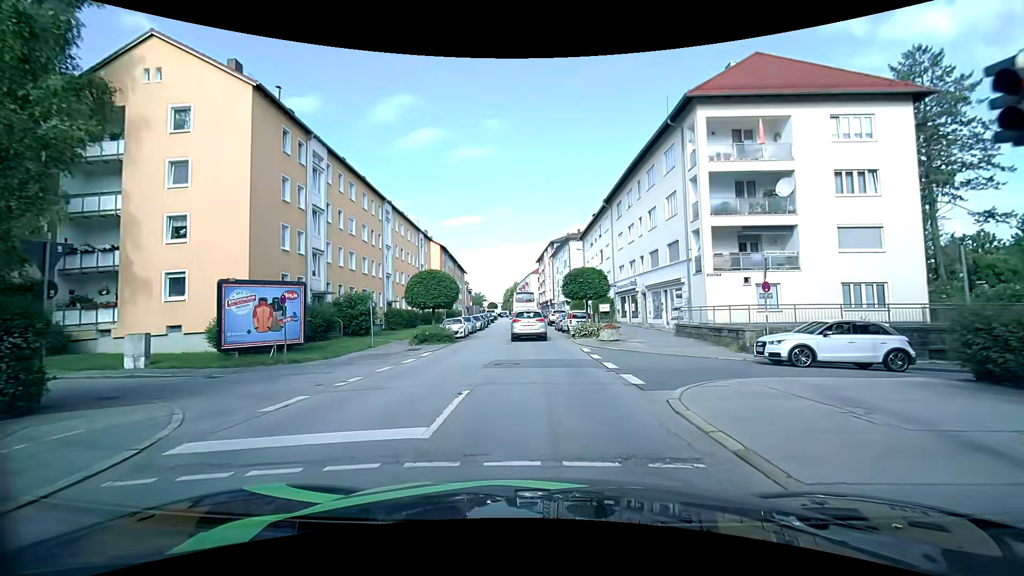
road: tertiary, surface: asphalt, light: Day
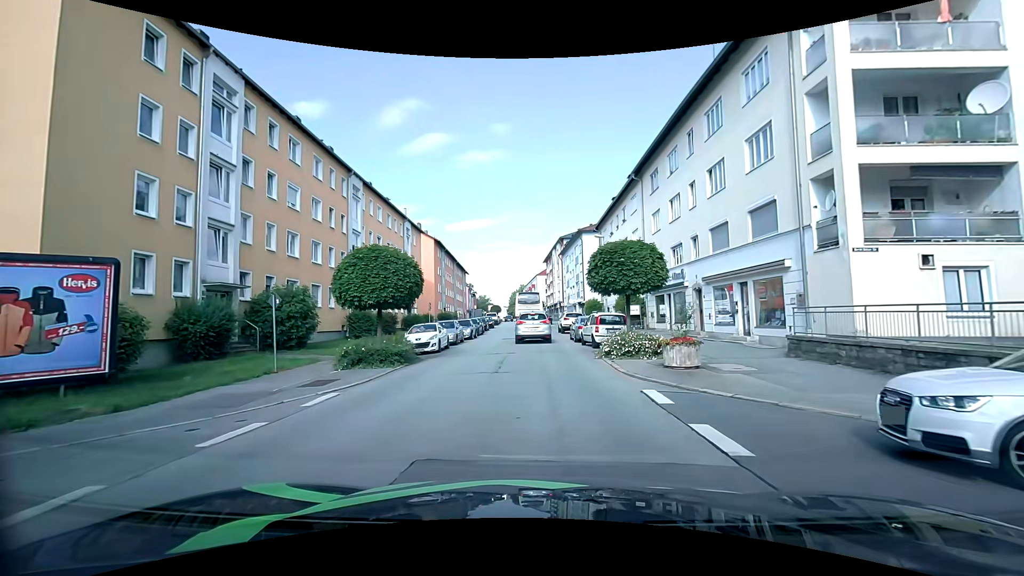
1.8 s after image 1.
(+0.2, +10.8) m; +1°
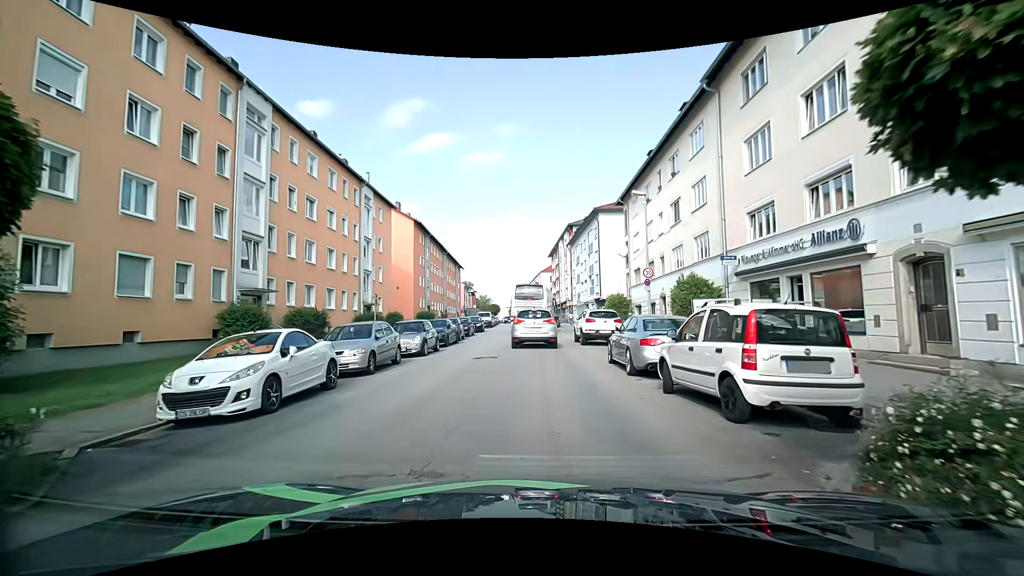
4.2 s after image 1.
(-0.1, +14.7) m; -1°
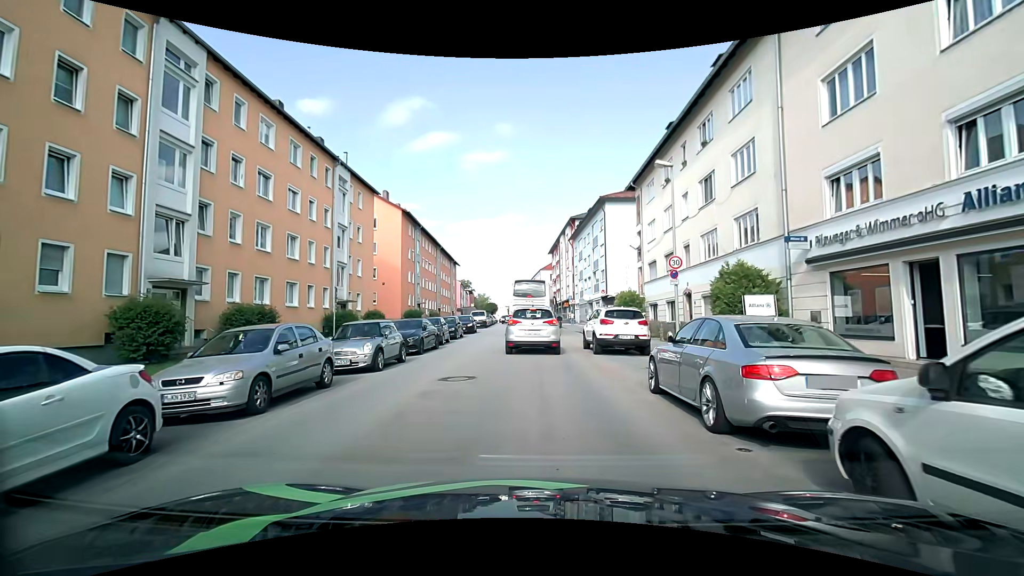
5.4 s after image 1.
(0.0, +5.3) m; -1°
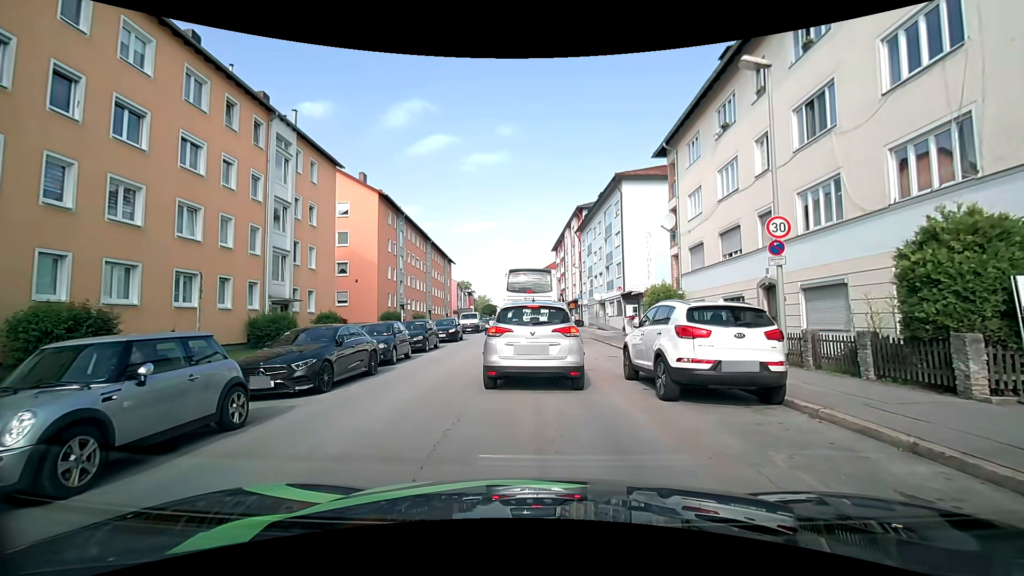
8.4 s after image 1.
(+0.1, +8.8) m; -1°
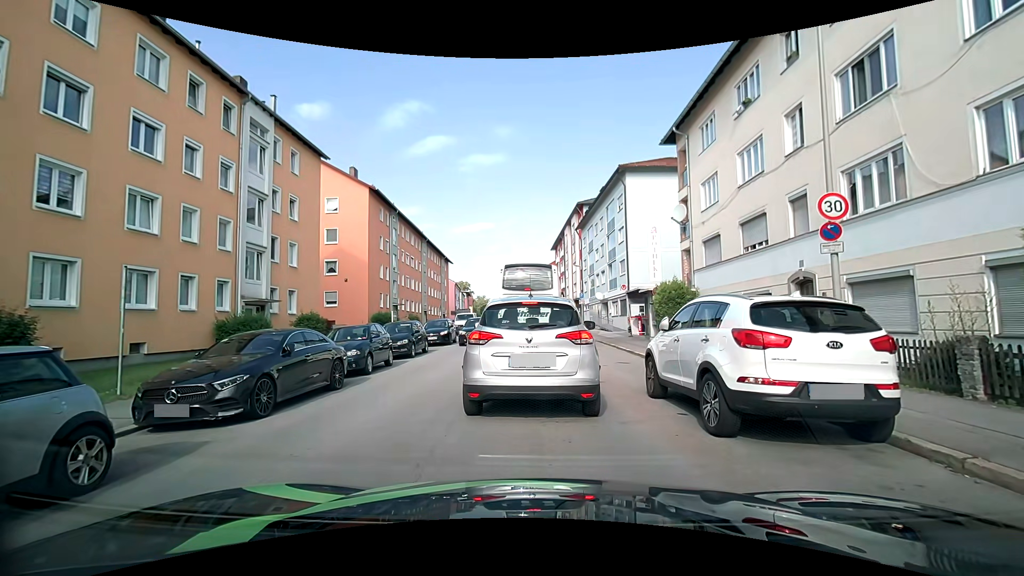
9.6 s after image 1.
(+0.1, +2.3) m; +2°
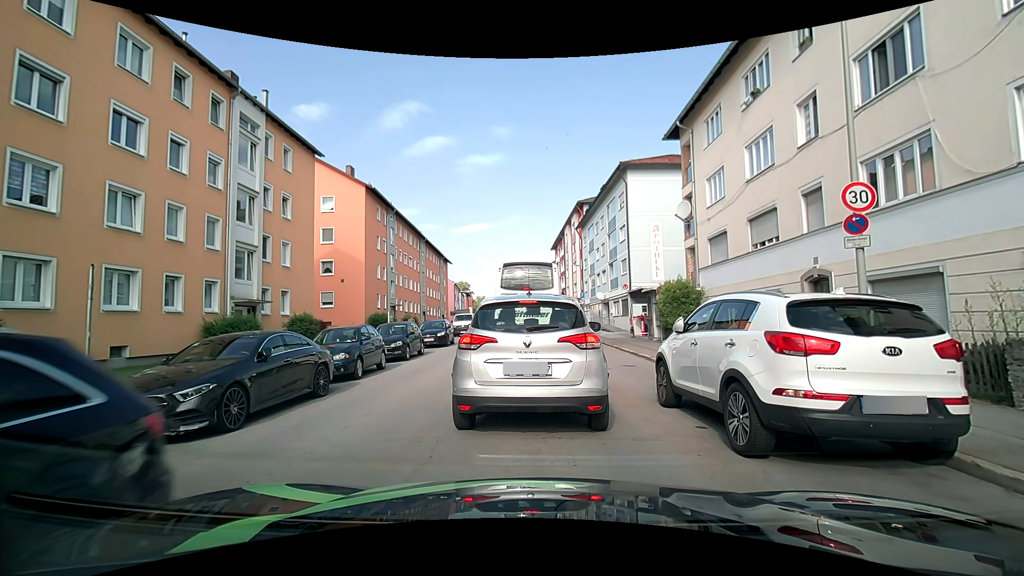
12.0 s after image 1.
(0.0, +0.8) m; 0°
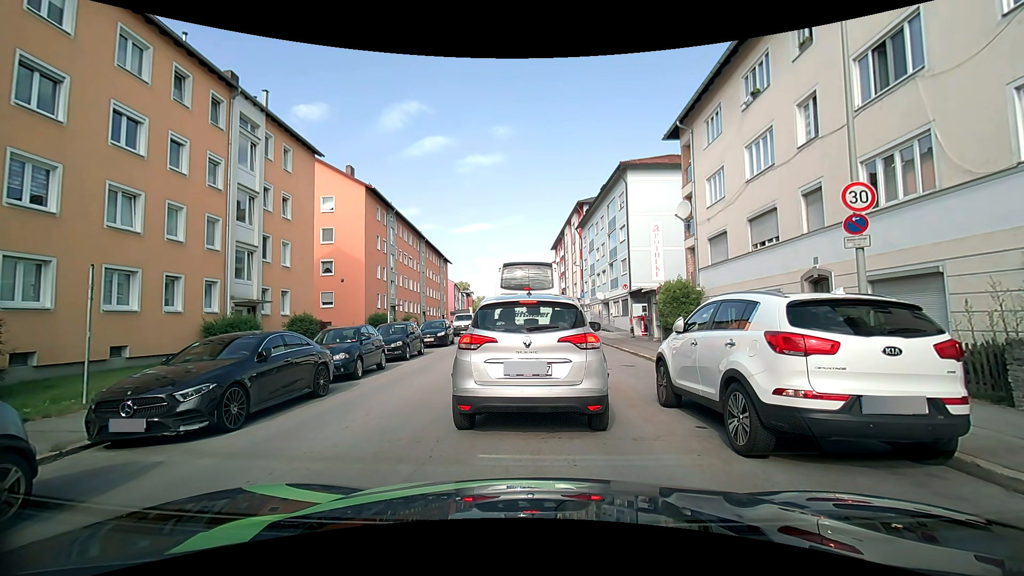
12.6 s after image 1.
(0.0, 0.0) m; 0°
